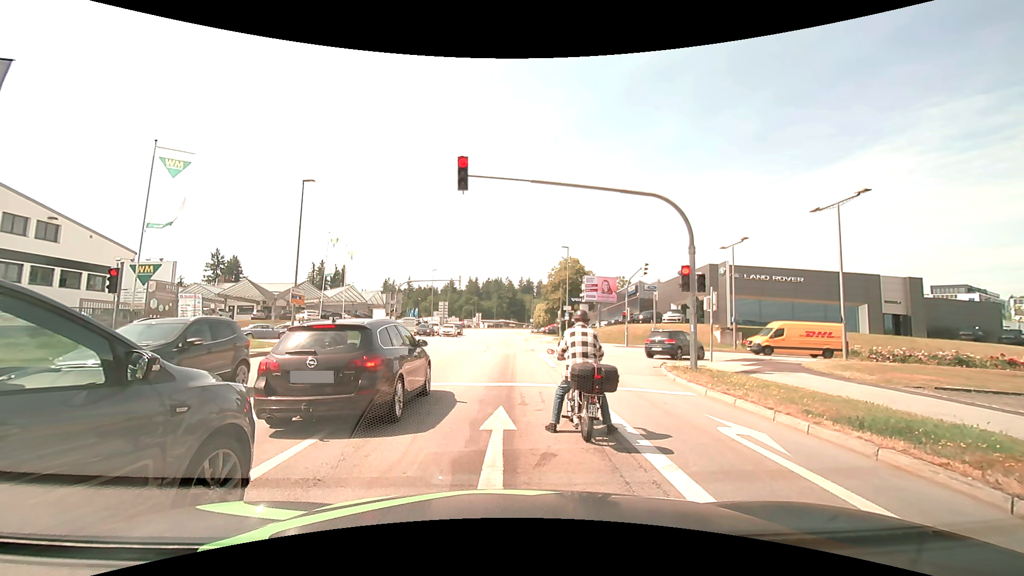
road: tertiary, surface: asphalt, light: Day
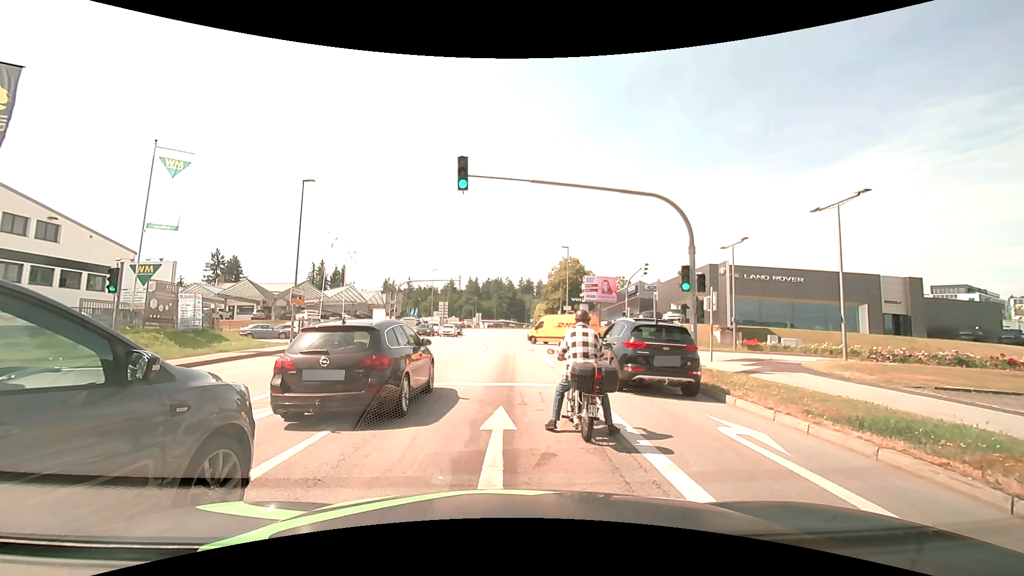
(0.0, 0.0) m; 0°
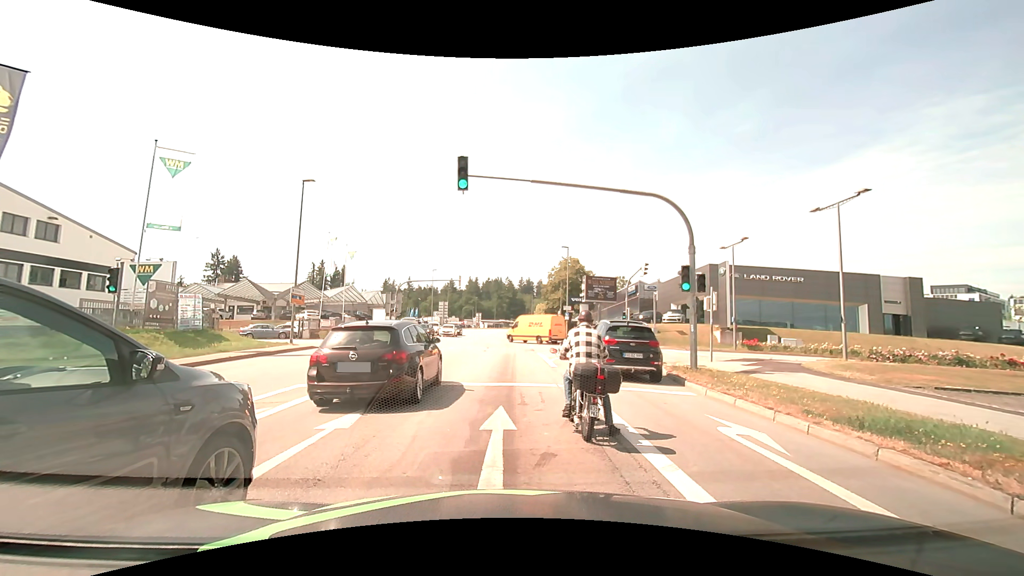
(0.0, 0.0) m; 0°
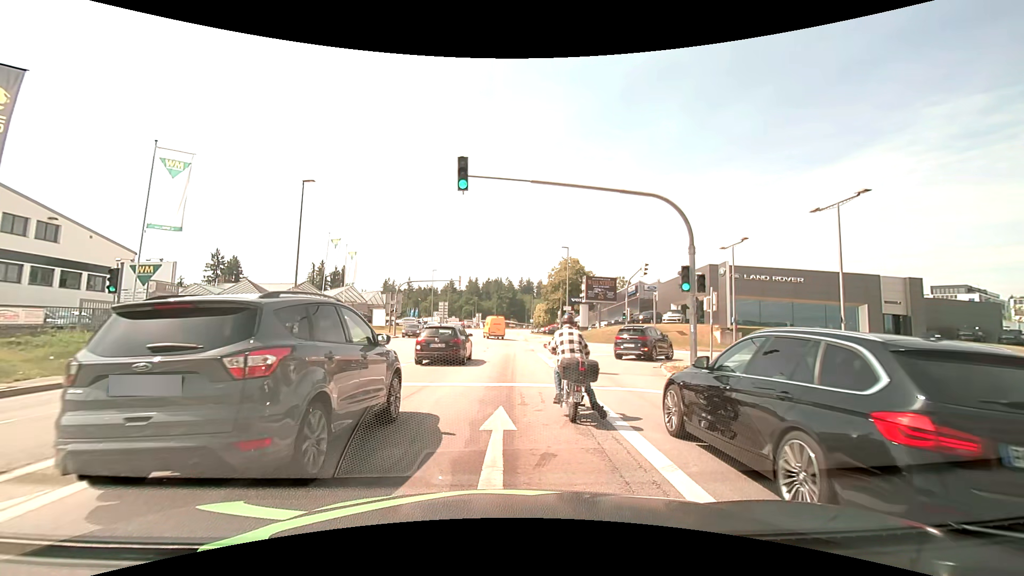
(0.0, 0.0) m; 0°
